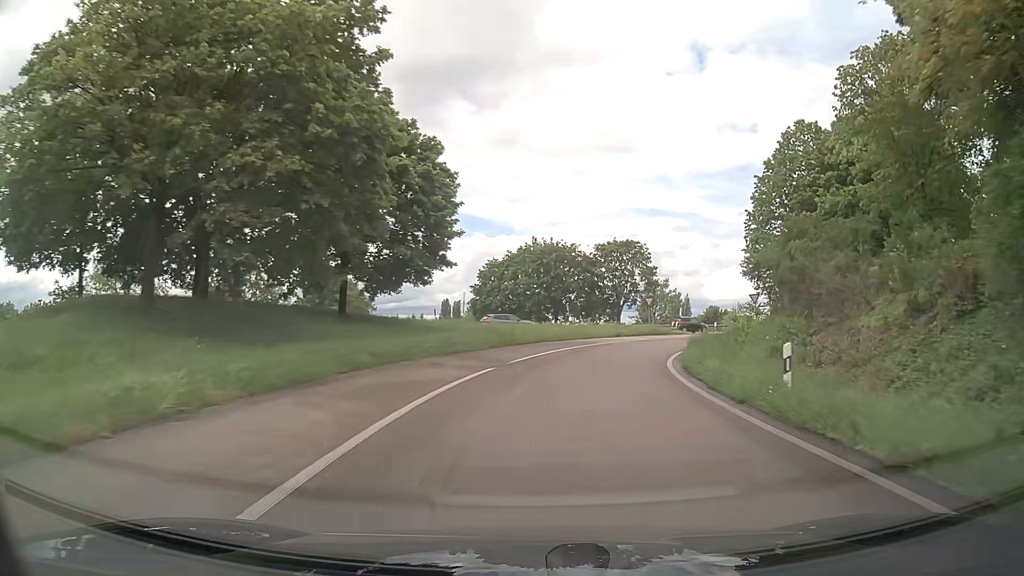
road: trunk_link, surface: asphalt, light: Day
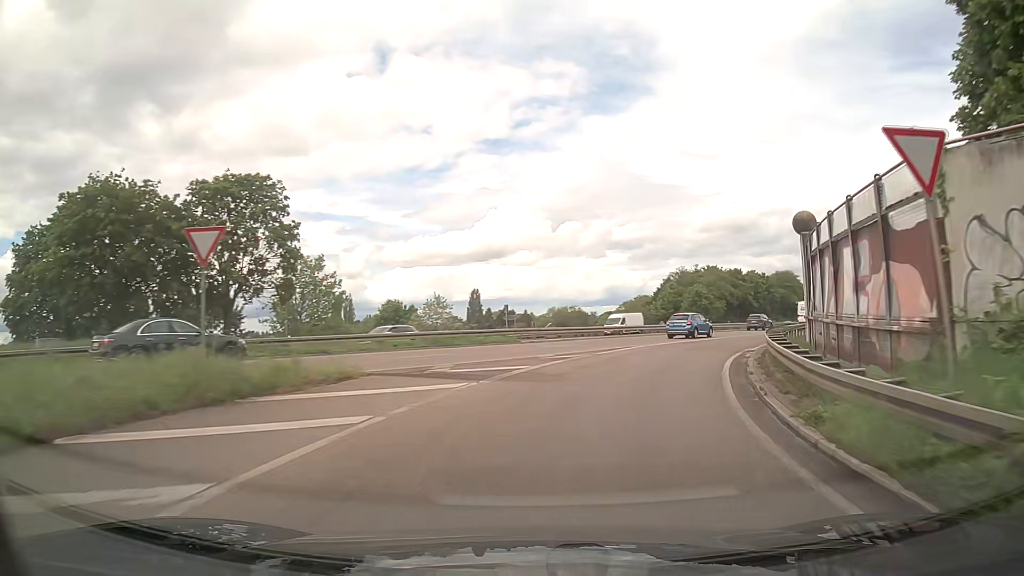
(+8.6, +41.8) m; +28°
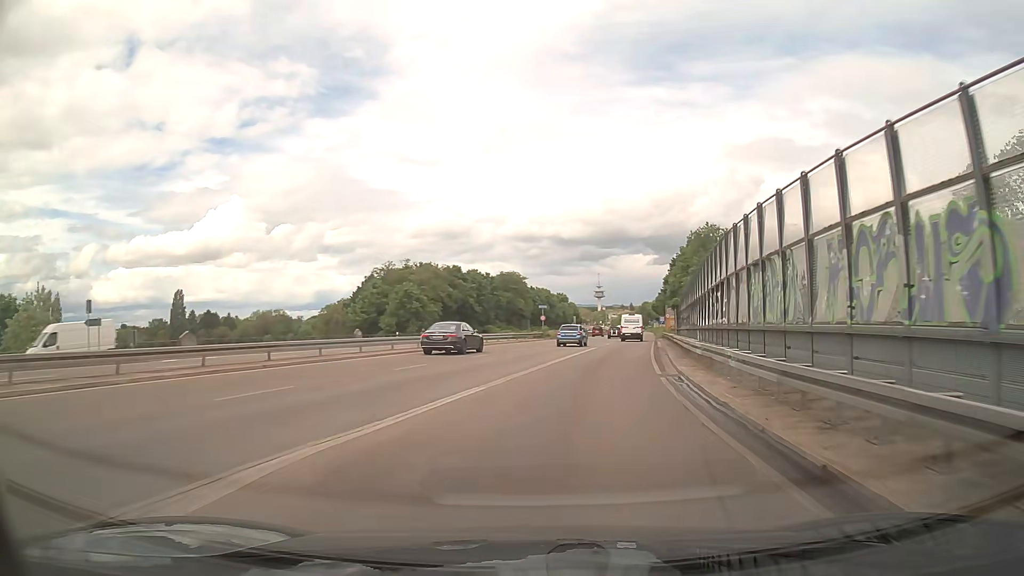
(+5.6, +24.7) m; +26°
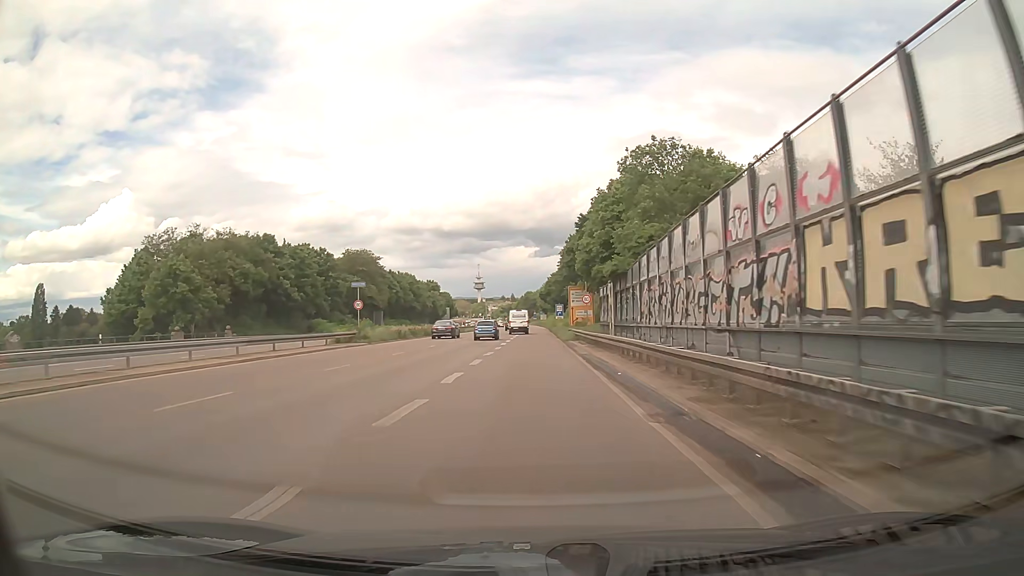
(+4.3, +36.3) m; +10°
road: trunk
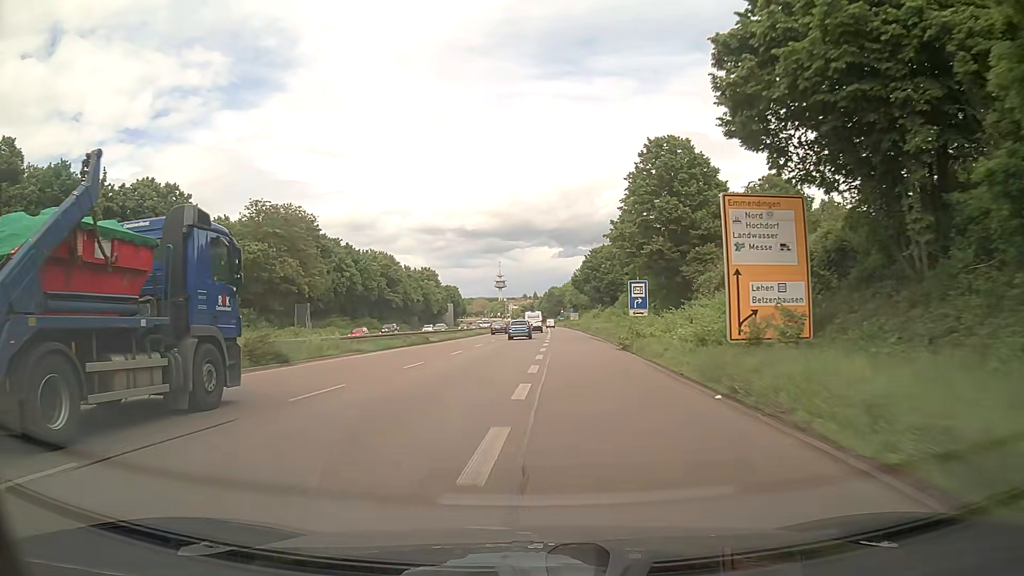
(-0.7, +52.0) m; -2°
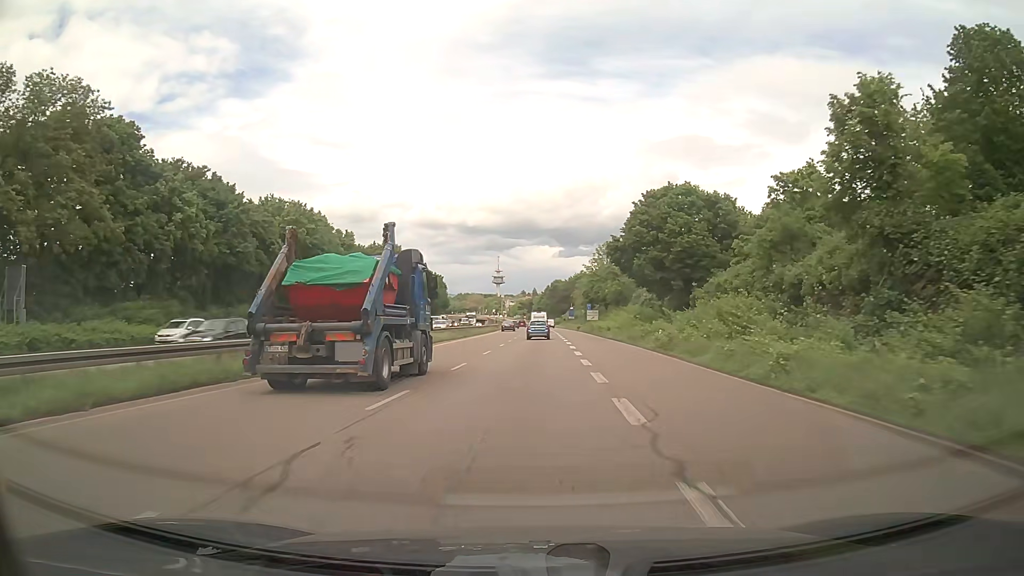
(-0.1, +46.0) m; 0°
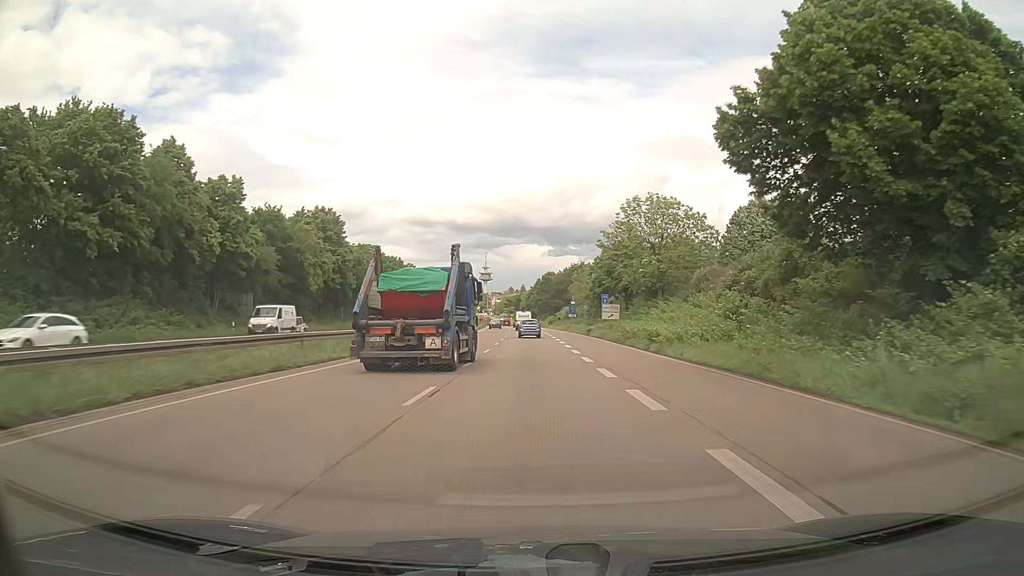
(+0.6, +35.4) m; +1°
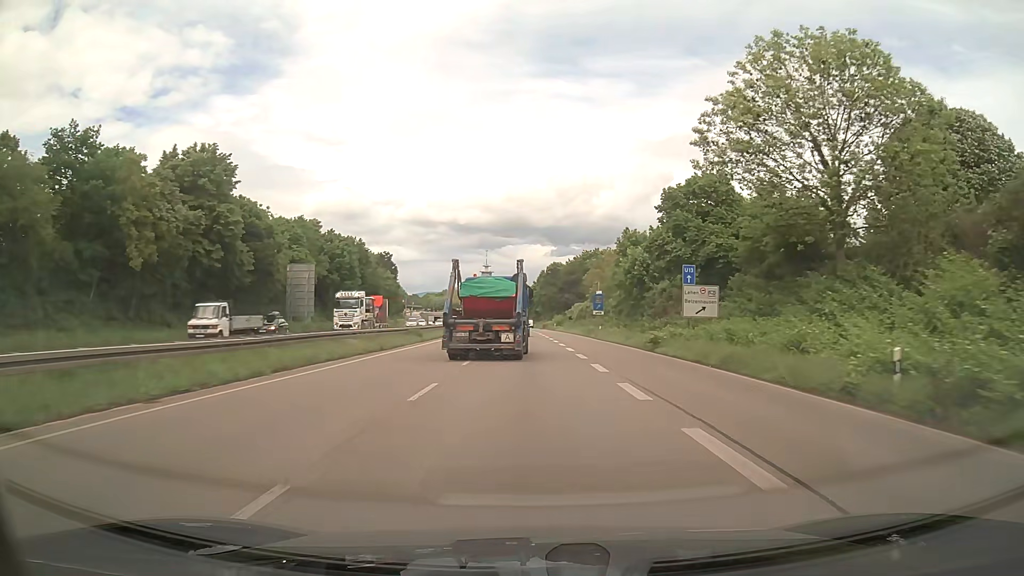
(+0.1, +35.2) m; 0°
(0, +10) (0, +20) (0, +30) (0, +40) (-1, +50) (-1, +60) (-1, +70) (-2, +80) (-2, +90) (-2, +100) m
